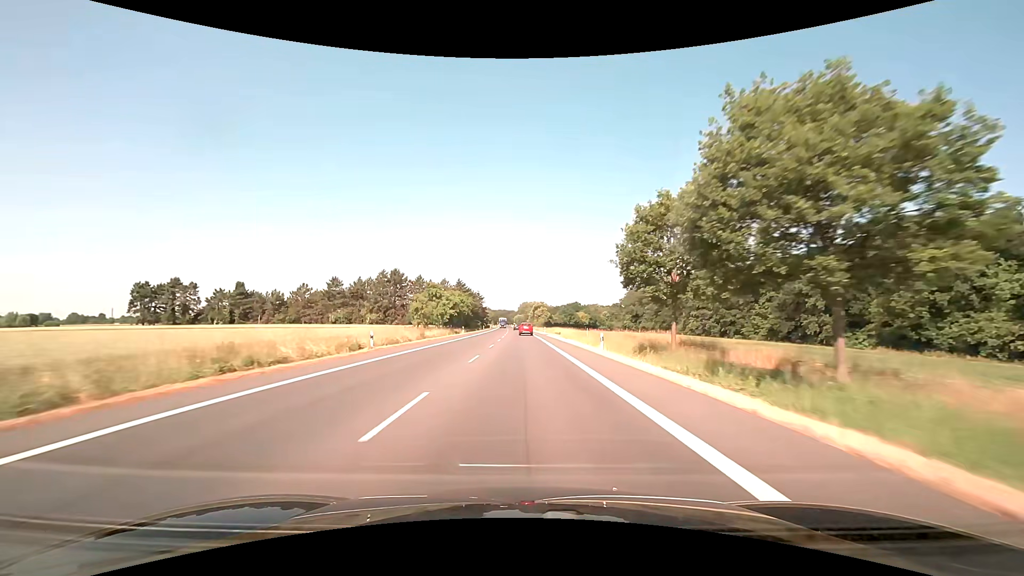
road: primary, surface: asphalt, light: Day
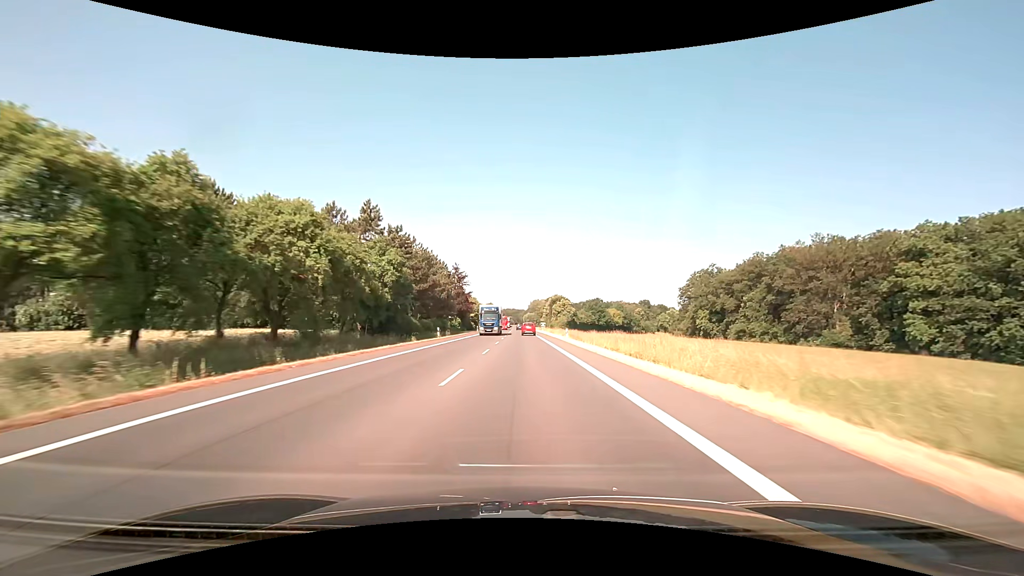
(-0.8, +79.0) m; -1°
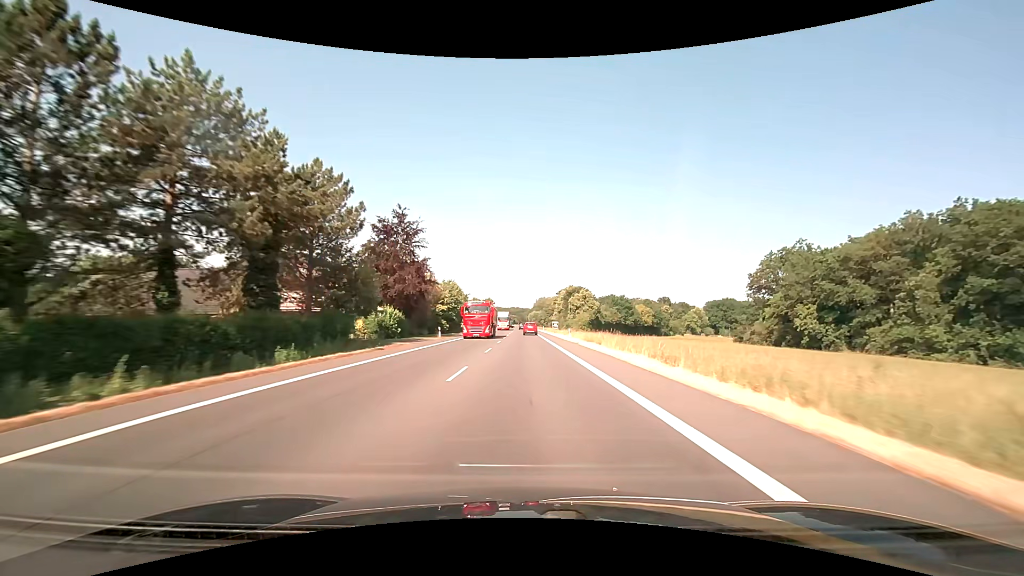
(-0.2, +47.3) m; 0°
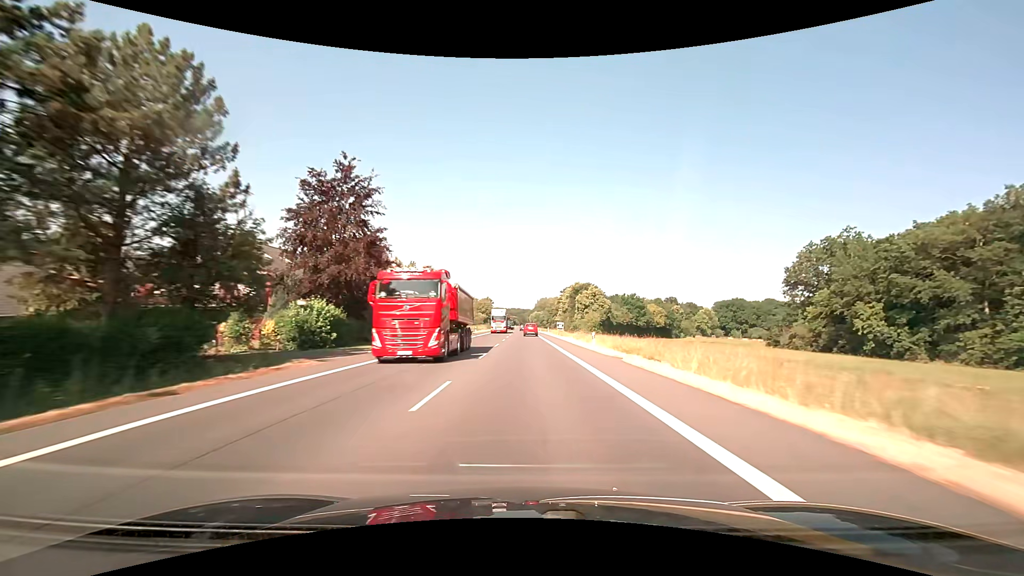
(-0.1, +15.8) m; 0°
